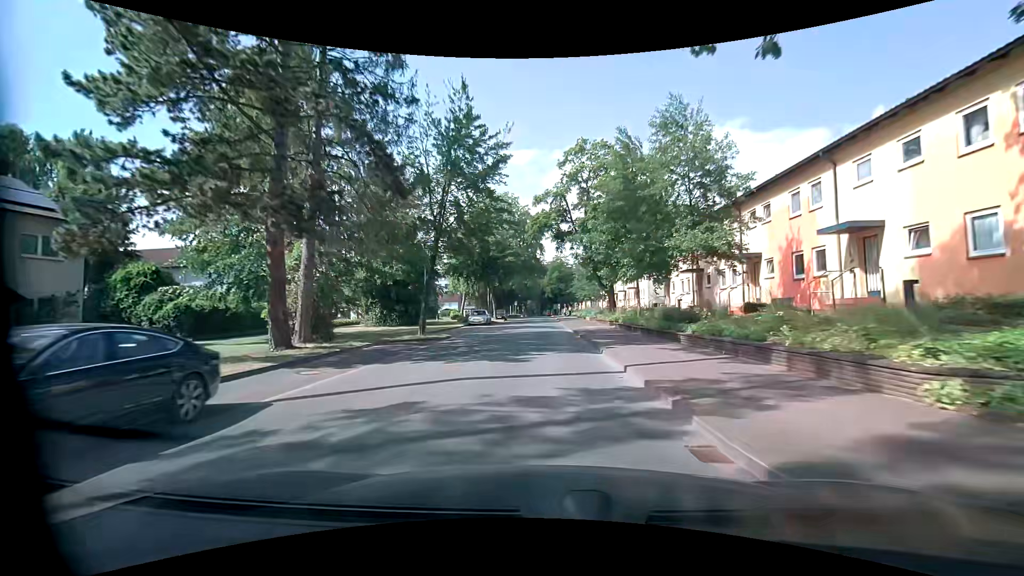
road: residential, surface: asphalt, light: Day
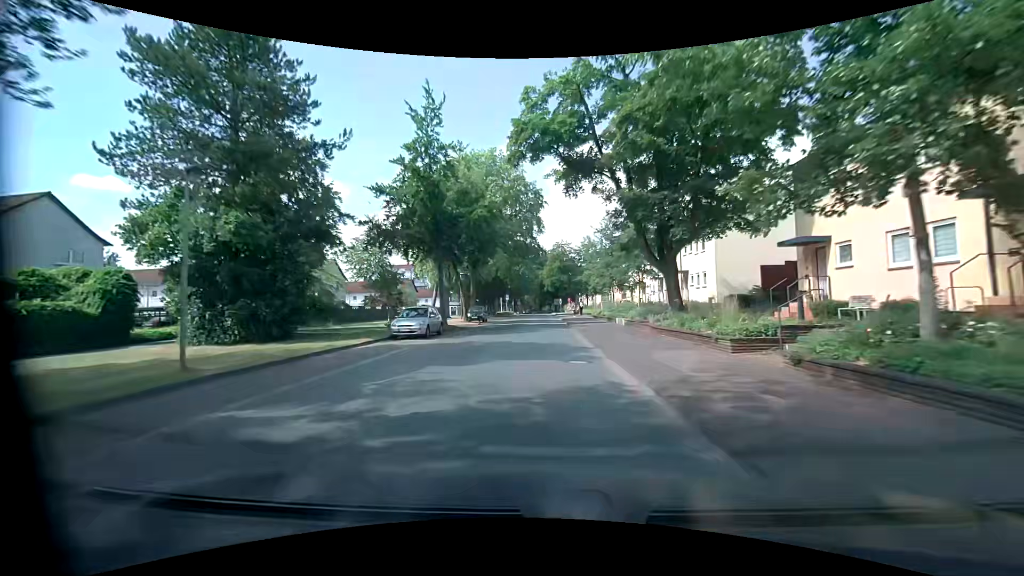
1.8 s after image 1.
(-0.1, +22.7) m; 0°
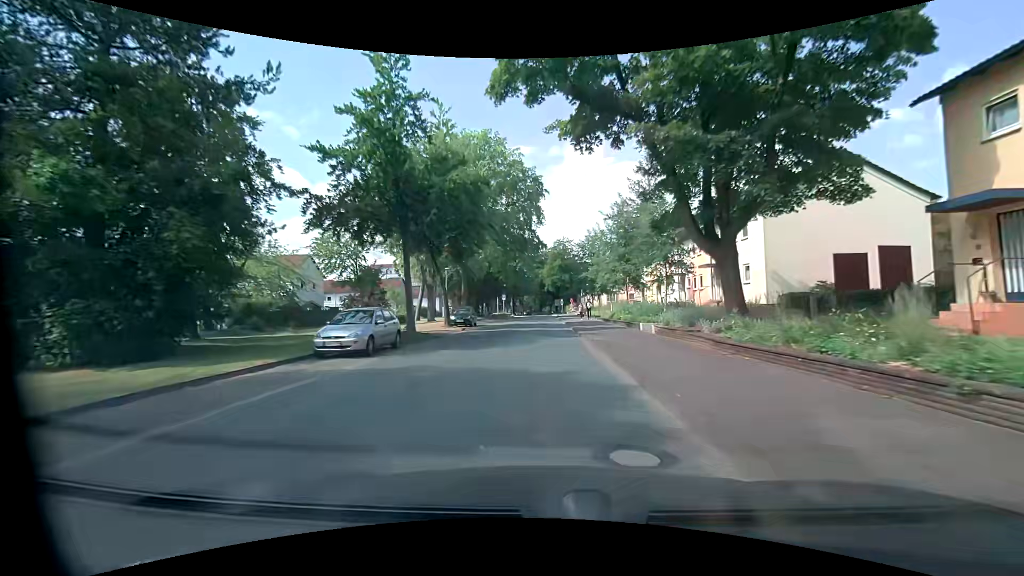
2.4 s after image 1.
(0.0, +7.5) m; -1°
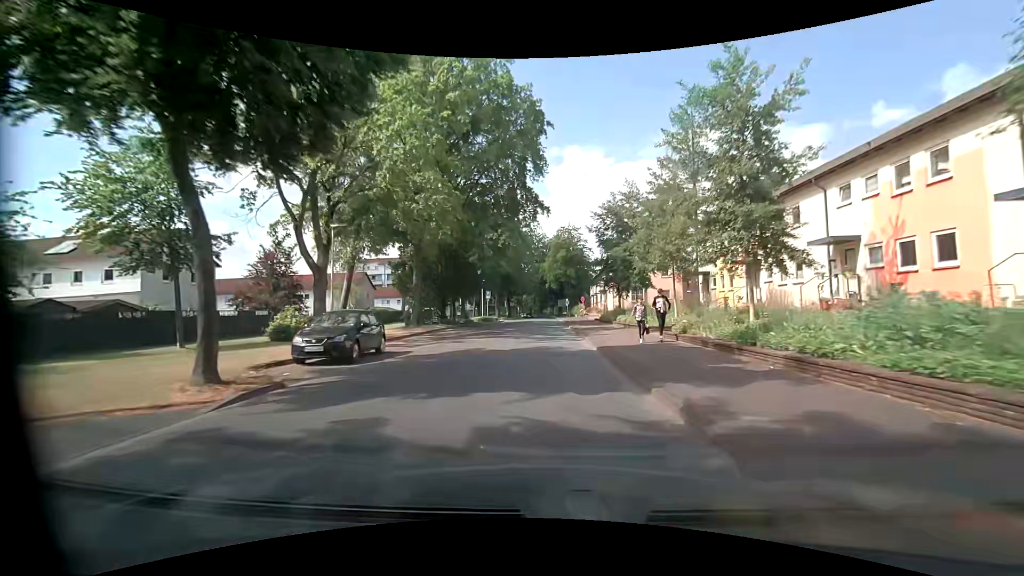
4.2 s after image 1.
(+0.2, +22.5) m; 0°
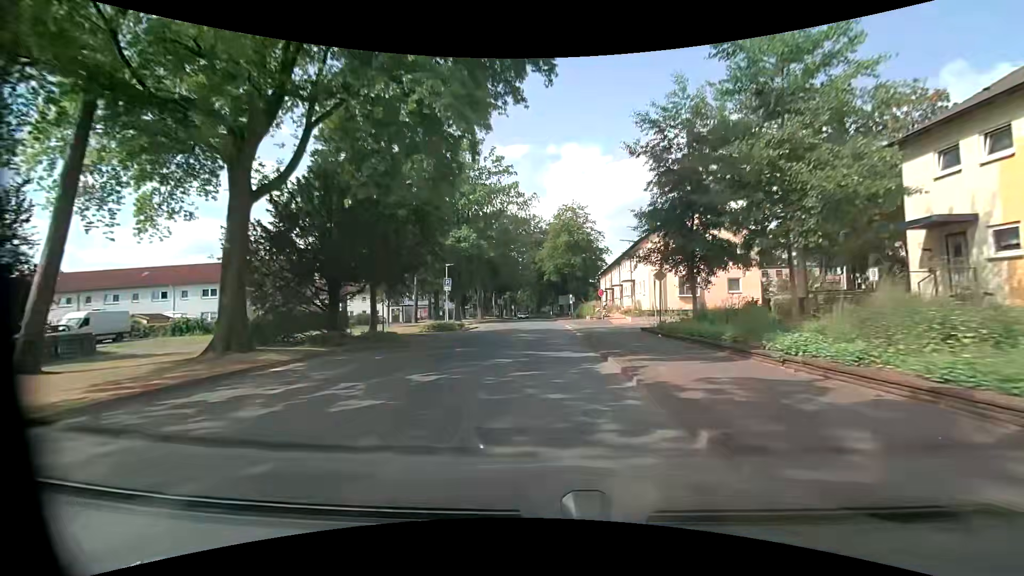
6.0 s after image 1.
(+0.1, +21.8) m; 0°
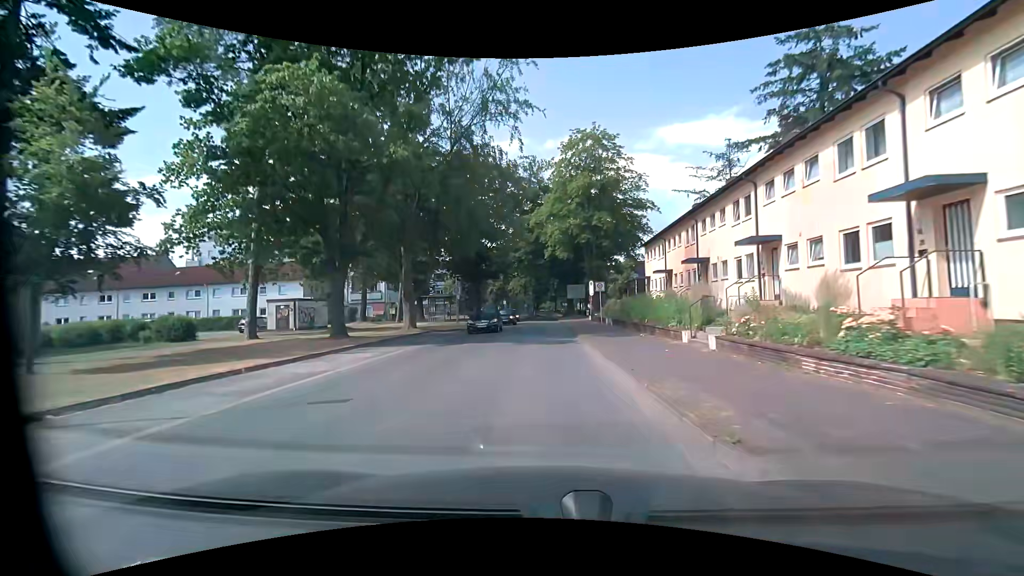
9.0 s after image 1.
(-0.1, +35.3) m; 0°
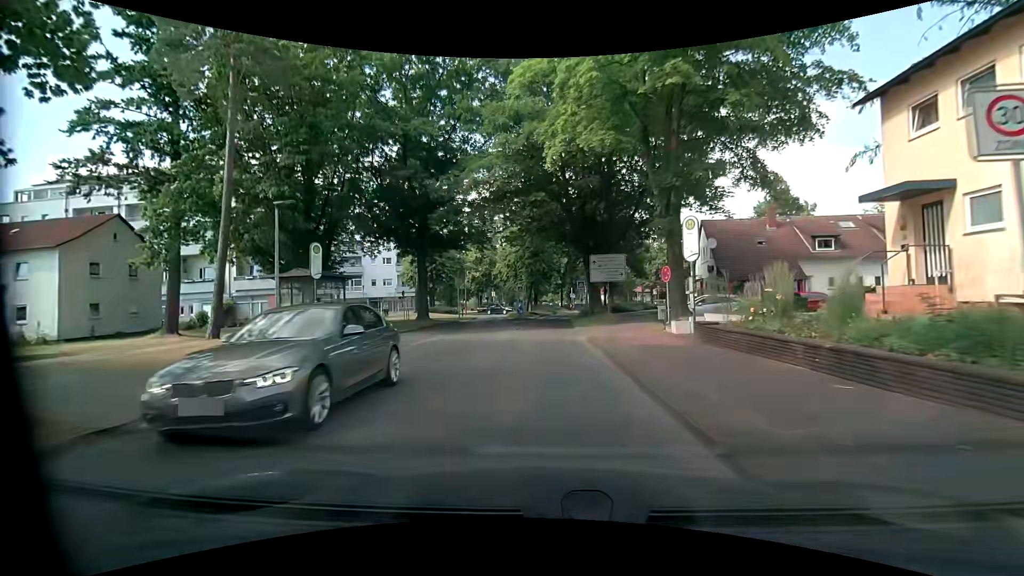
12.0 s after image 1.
(0.0, +31.2) m; -1°
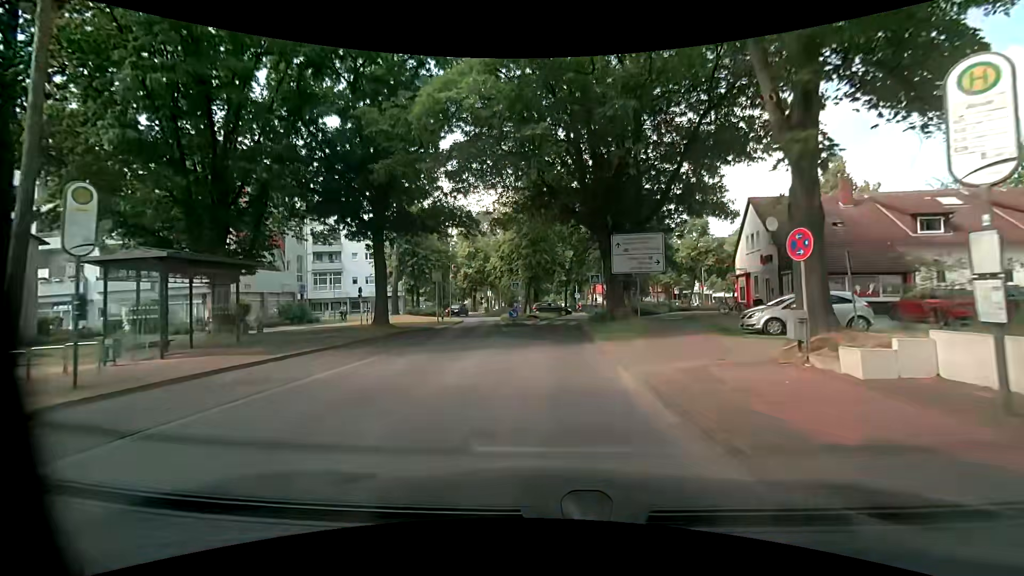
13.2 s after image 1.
(+0.1, +9.8) m; 0°
